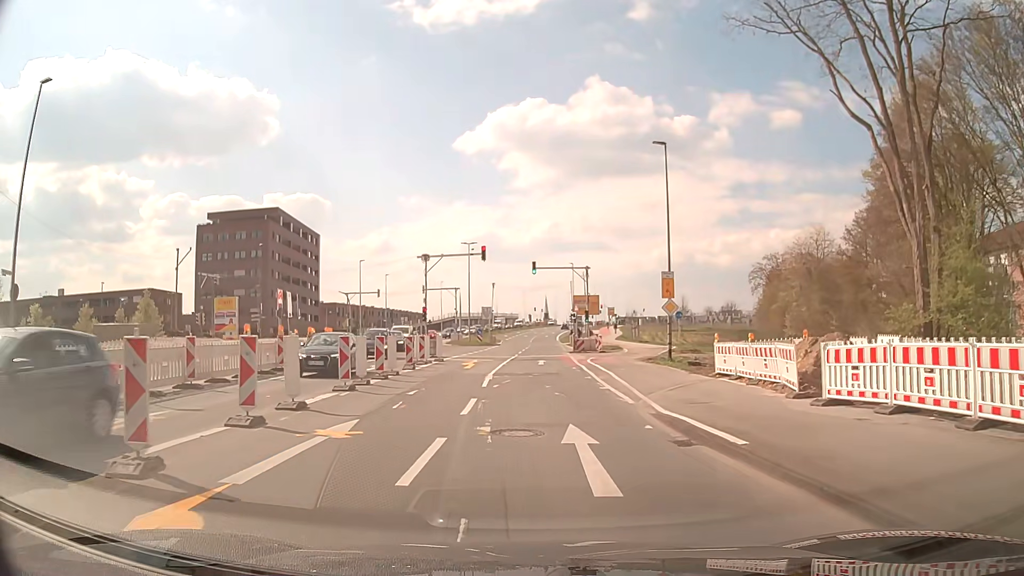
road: secondary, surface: asphalt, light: Day
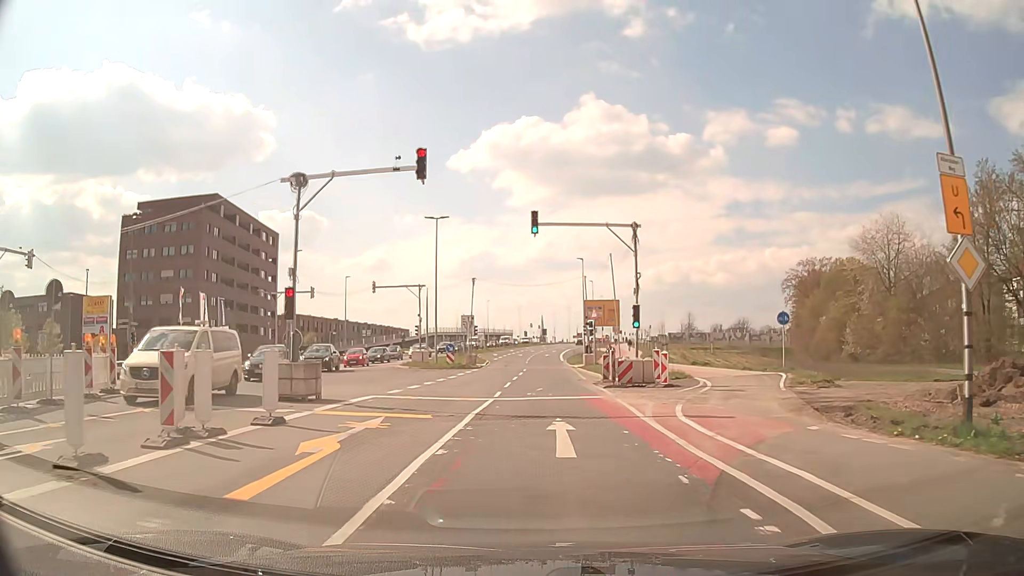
(+0.2, +22.8) m; +1°
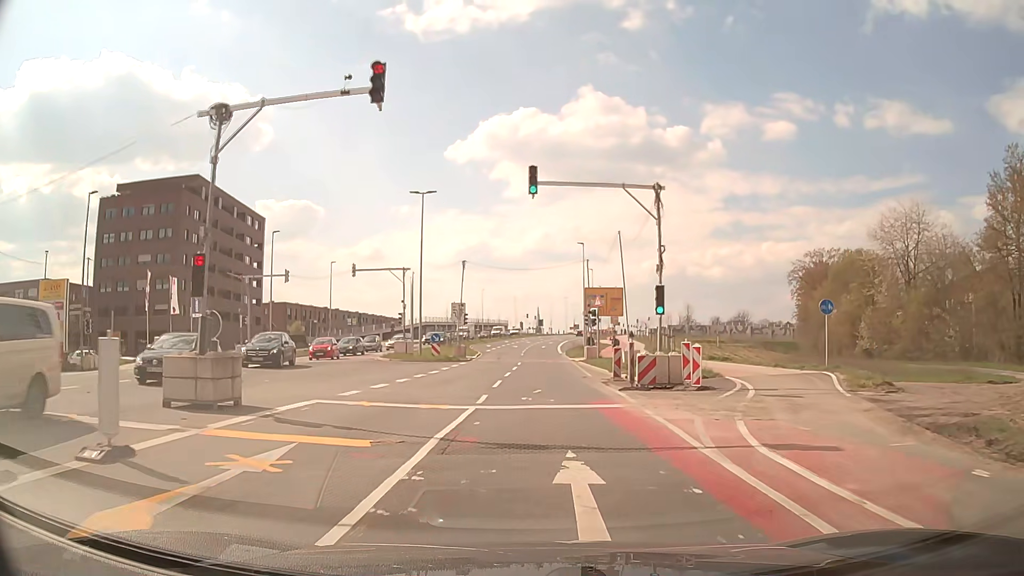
(0.0, +5.2) m; +1°
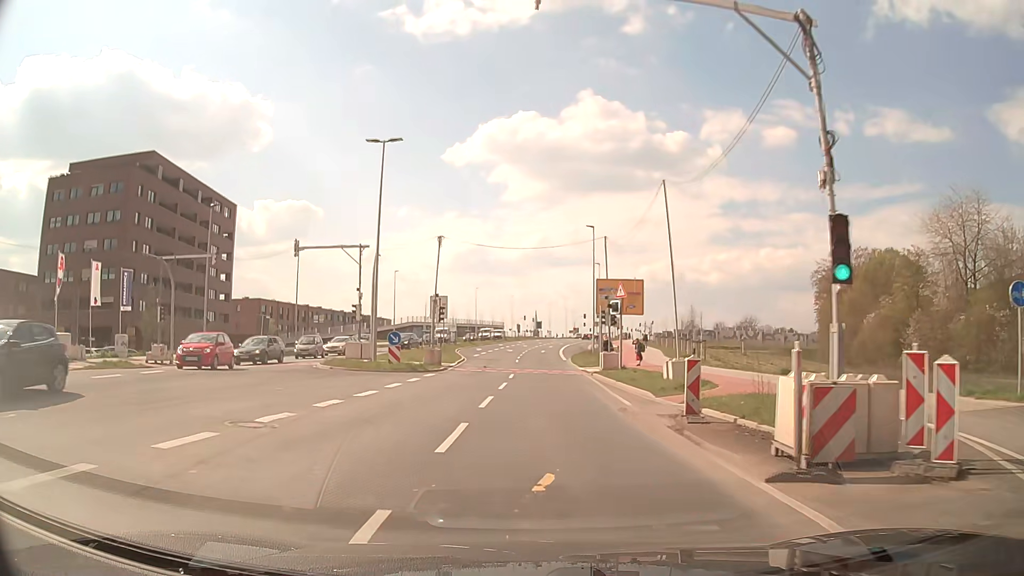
(-0.1, +12.0) m; -1°
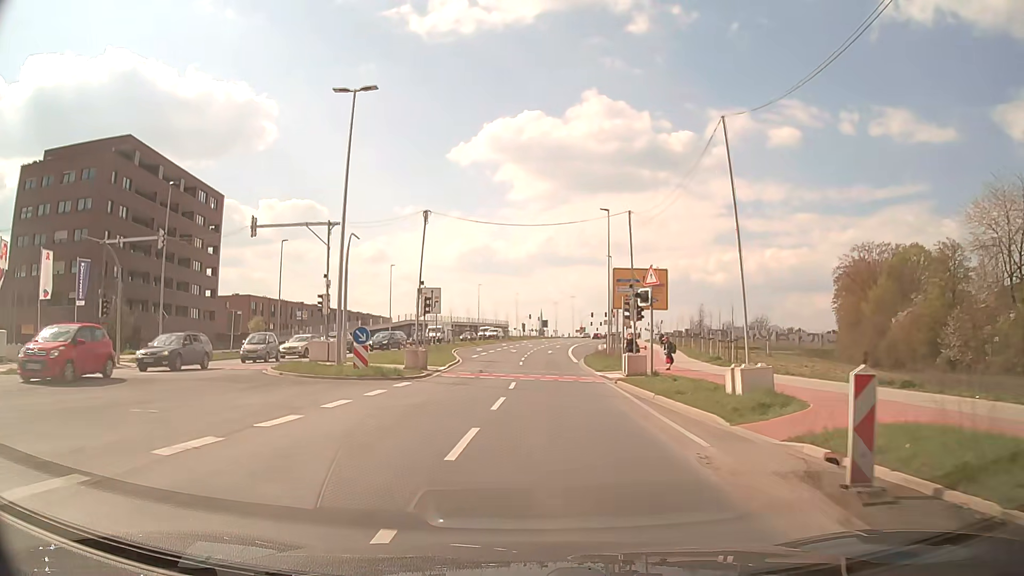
(0.0, +6.8) m; +1°
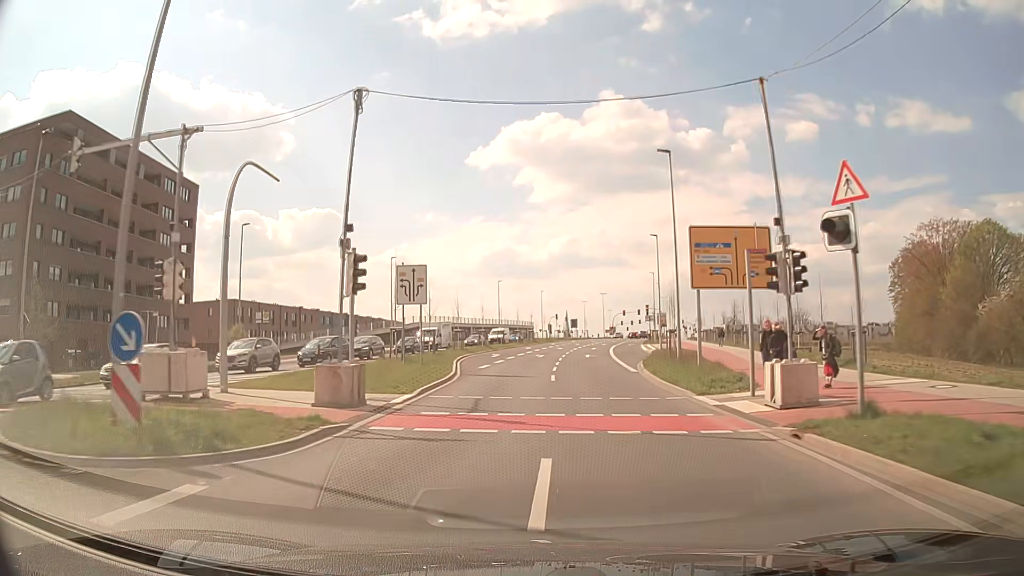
(-0.4, +15.0) m; -3°
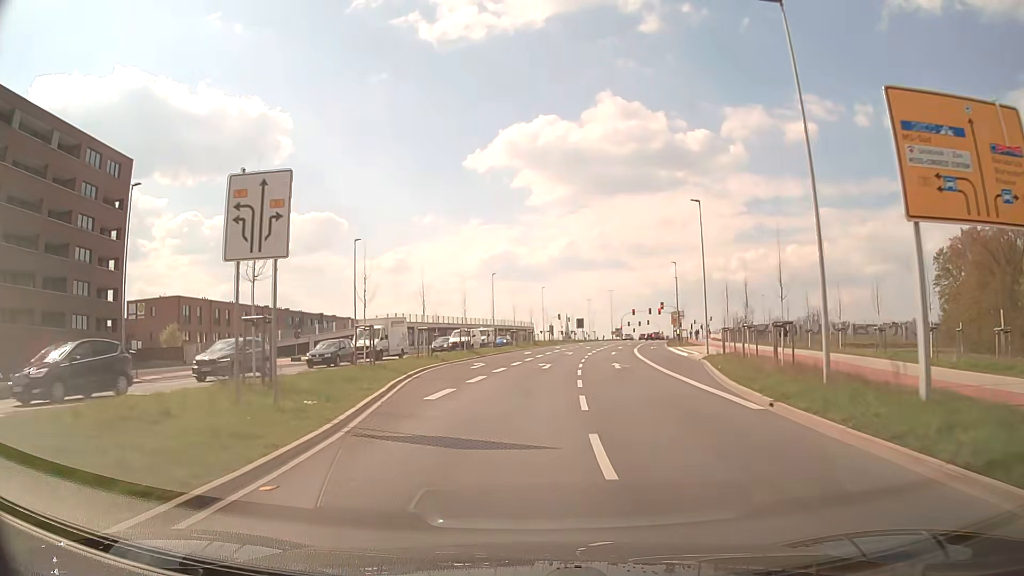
(0.0, +16.4) m; 0°
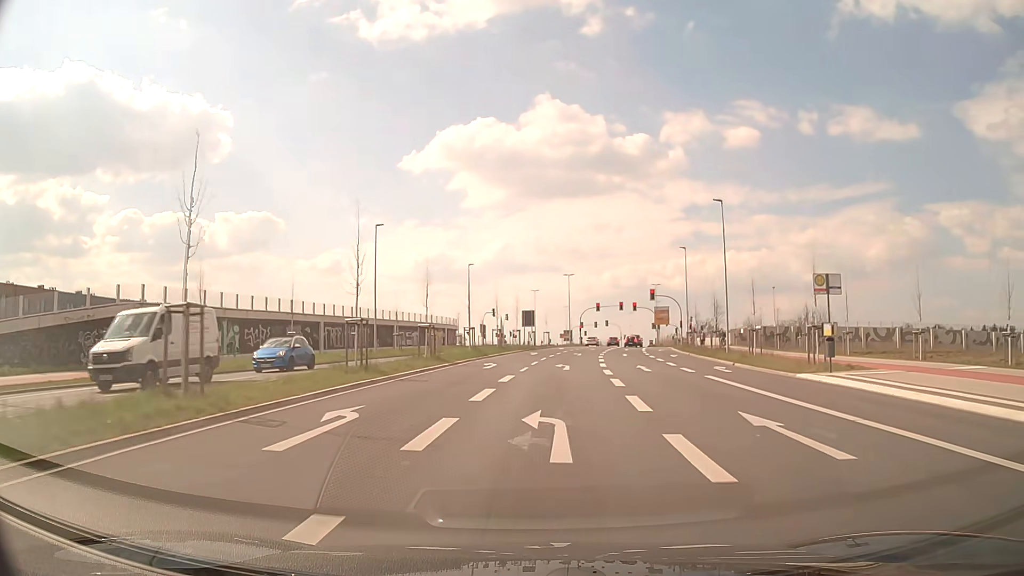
(+1.7, +43.1) m; +5°
